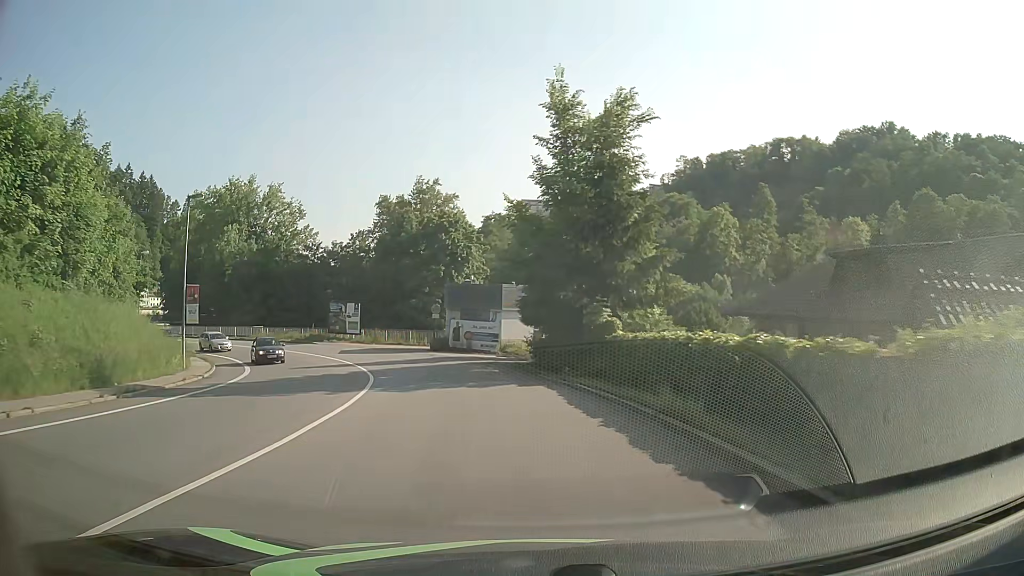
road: primary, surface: asphalt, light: Day
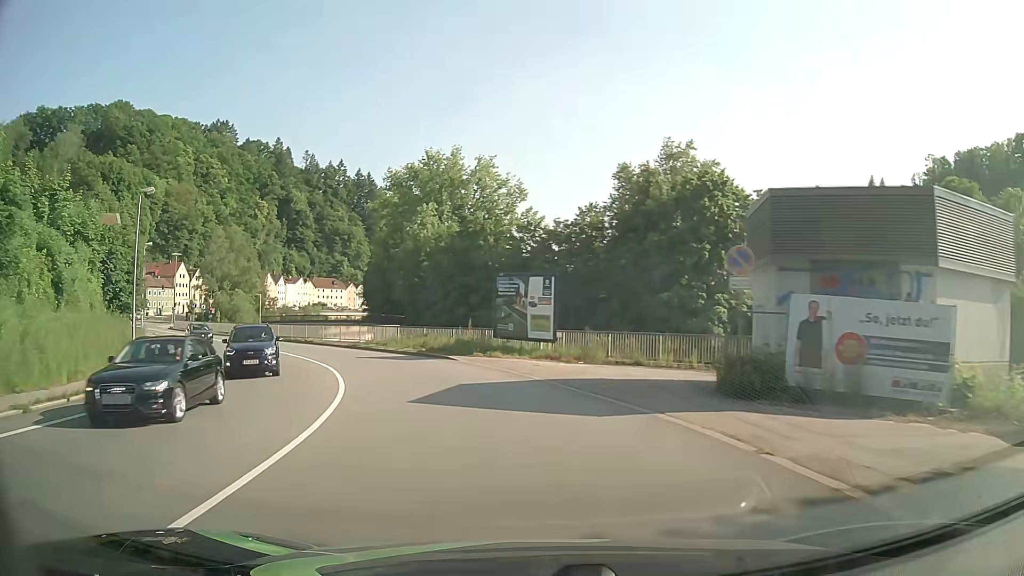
(-4.9, +29.9) m; -21°
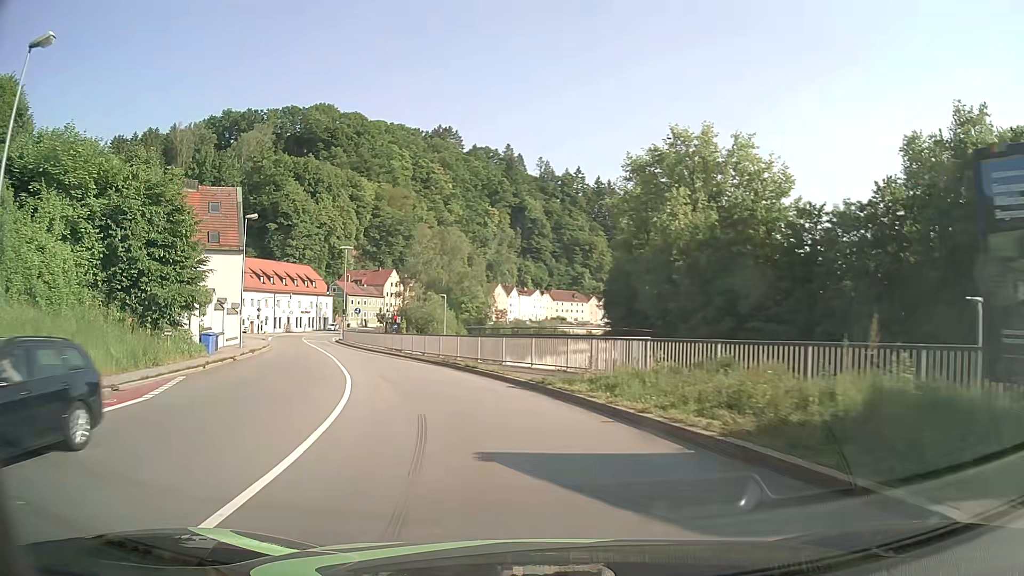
(-4.0, +22.2) m; -21°
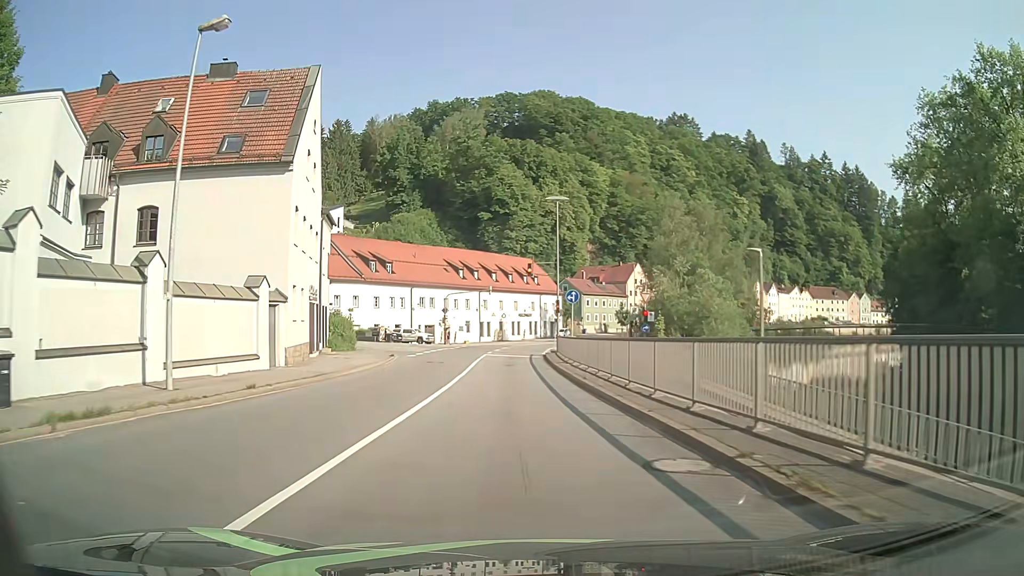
(-6.0, +29.3) m; -21°
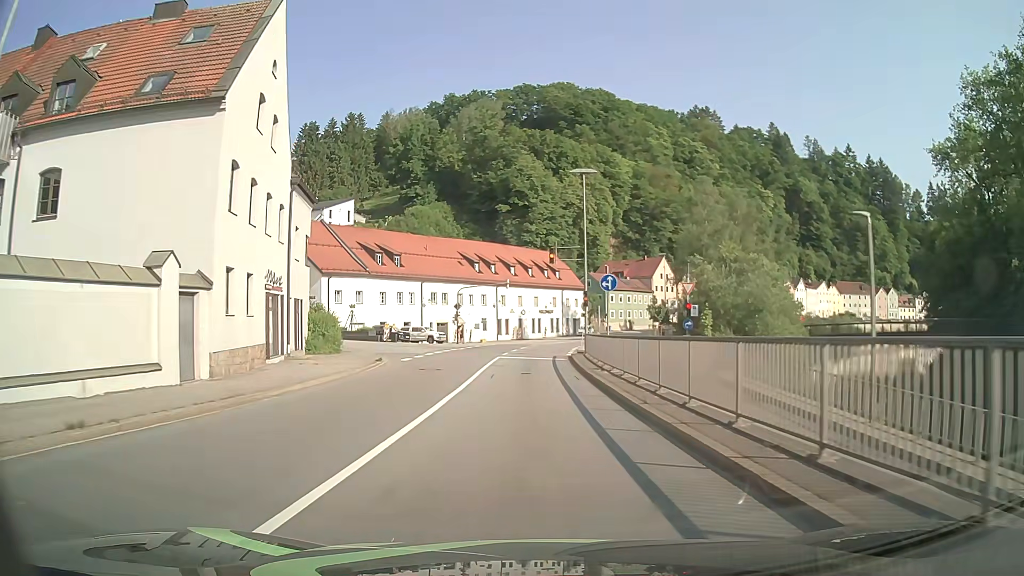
(-0.1, +6.8) m; -2°
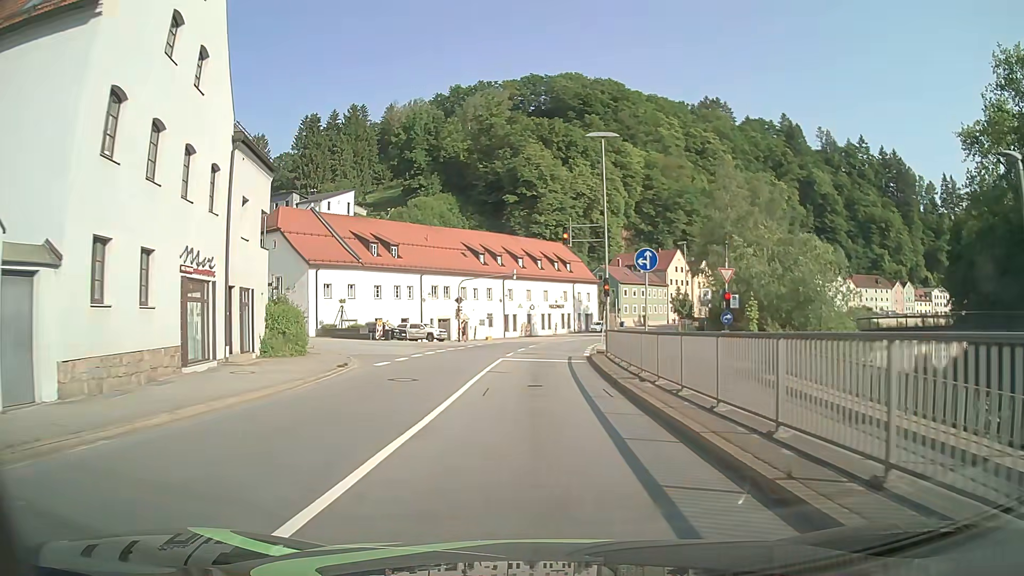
(-0.1, +6.1) m; -1°
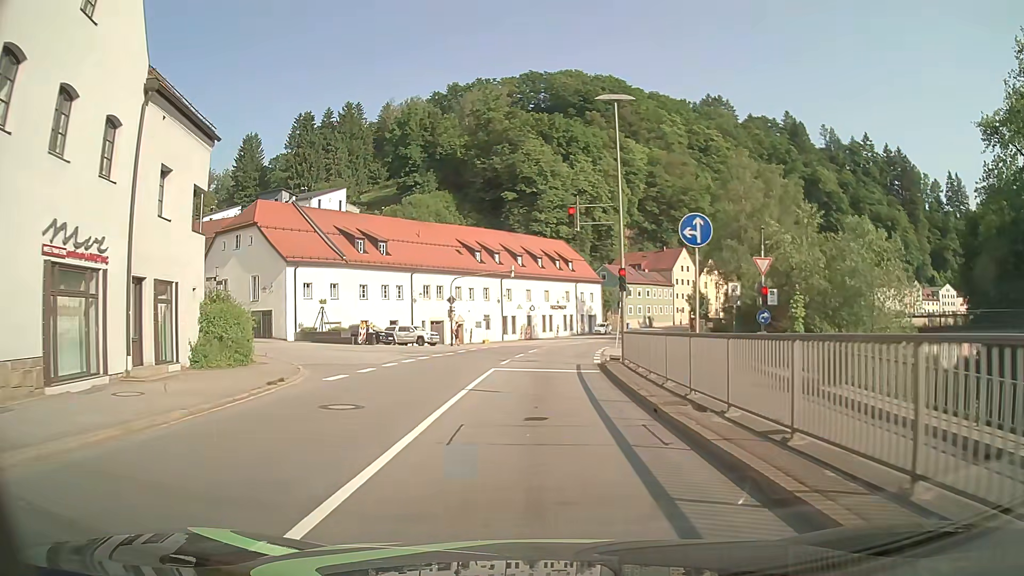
(0.0, +5.2) m; 0°
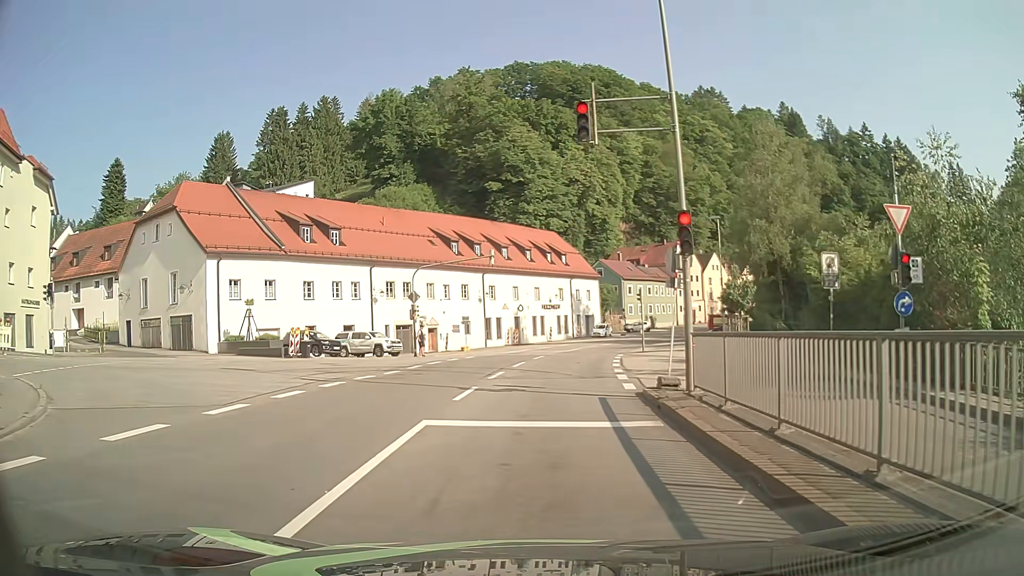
(+0.1, +11.6) m; 0°
(0, +10) (+1, +20) (+2, +30) (+3, +40) (+6, +50) (+8, +59) (+12, +68) (+16, +78) (+20, +87) (+26, +95) m
